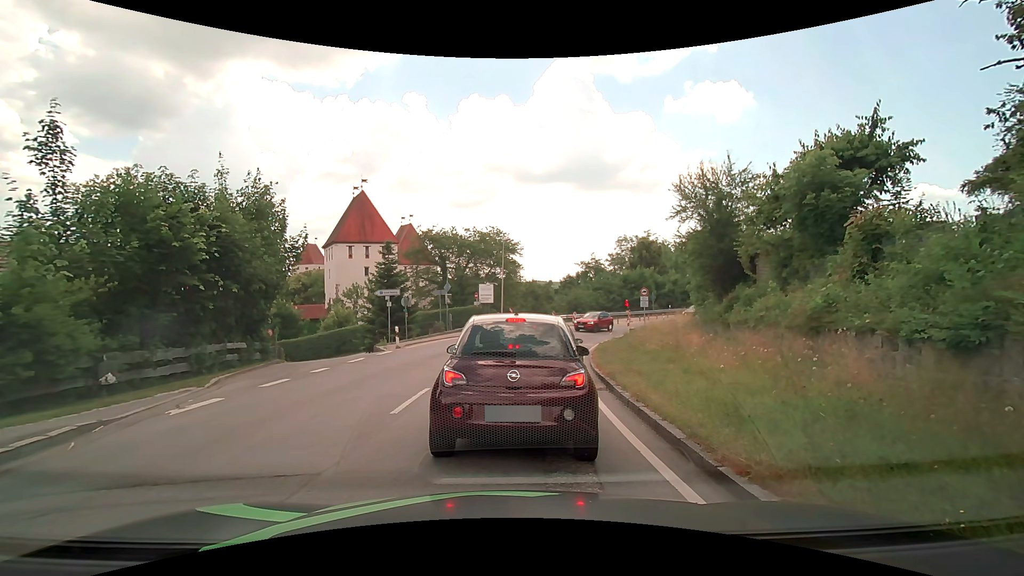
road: secondary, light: Day
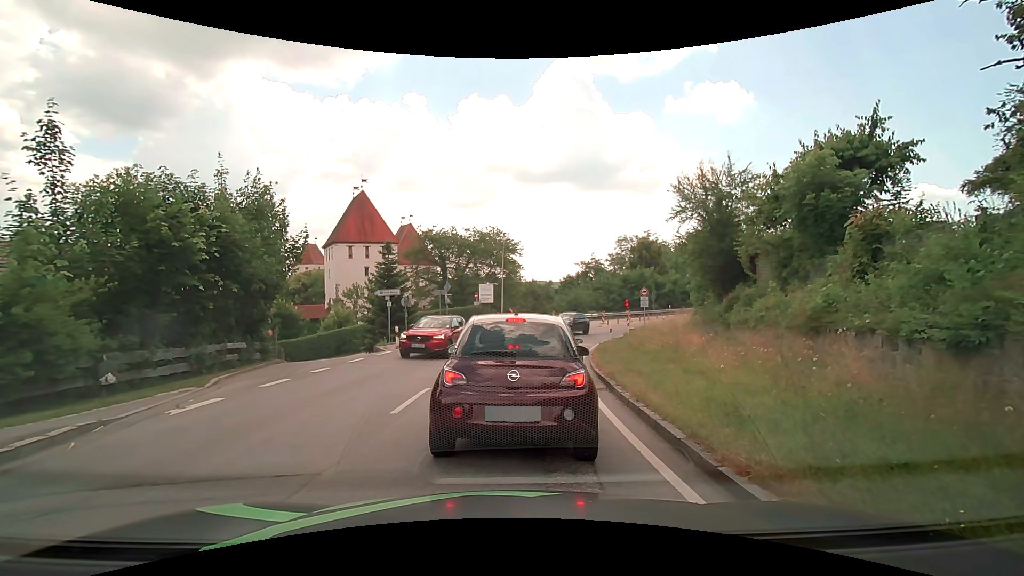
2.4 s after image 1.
(0.0, 0.0) m; 0°
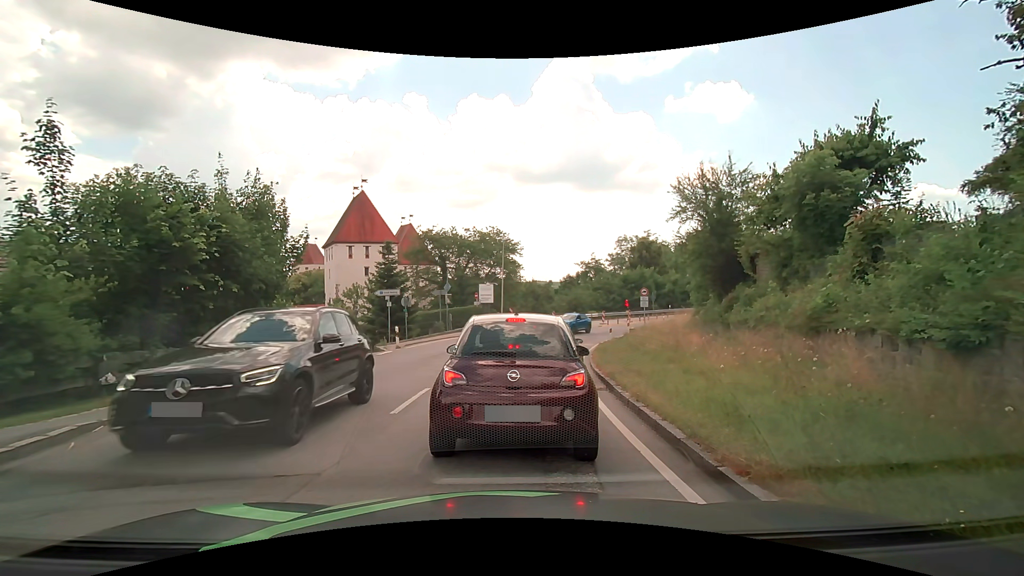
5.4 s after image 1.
(0.0, 0.0) m; 0°
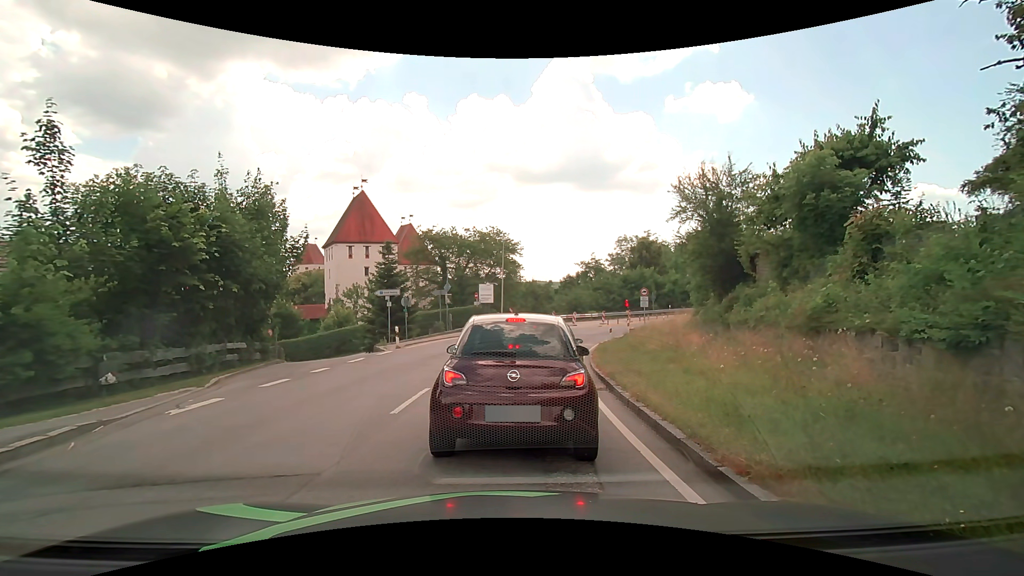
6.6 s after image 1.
(0.0, 0.0) m; 0°
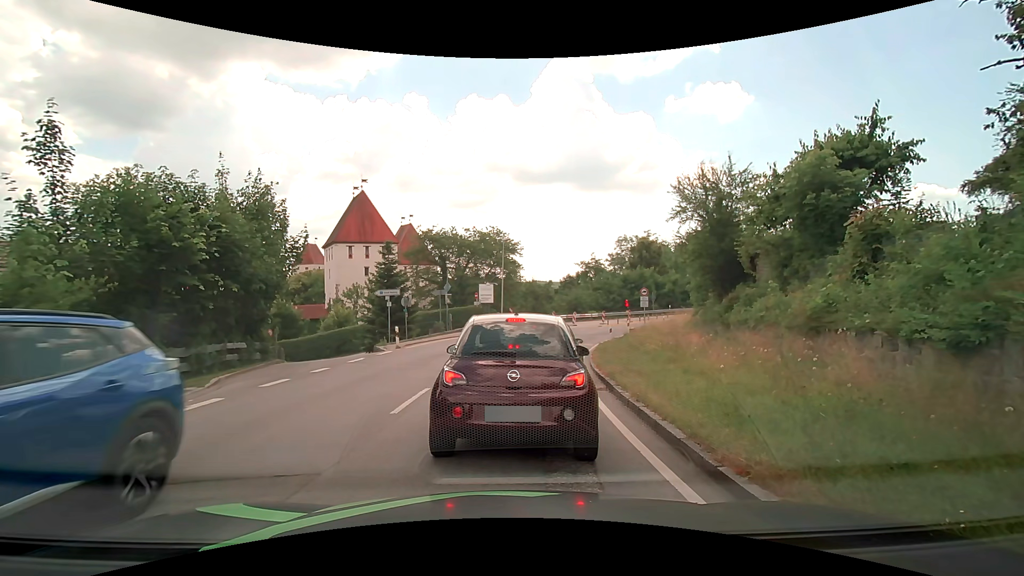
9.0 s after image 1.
(0.0, 0.0) m; 0°
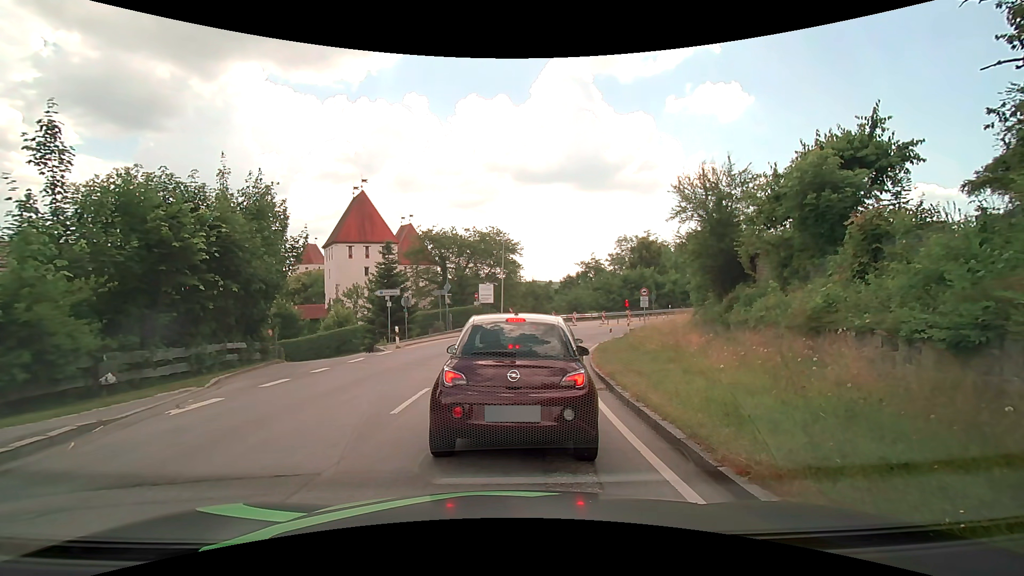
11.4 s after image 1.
(0.0, 0.0) m; 0°
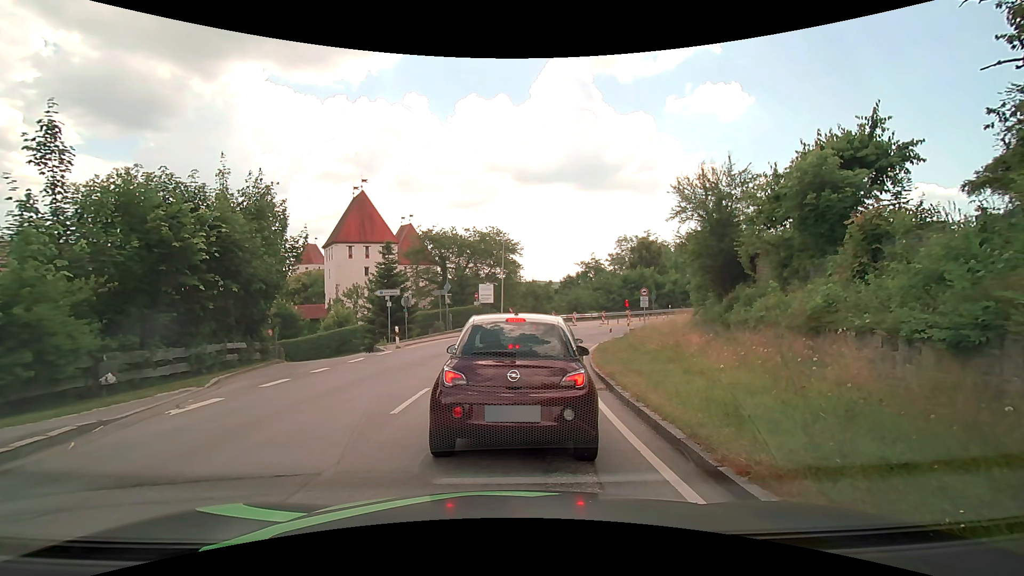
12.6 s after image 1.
(0.0, 0.0) m; 0°
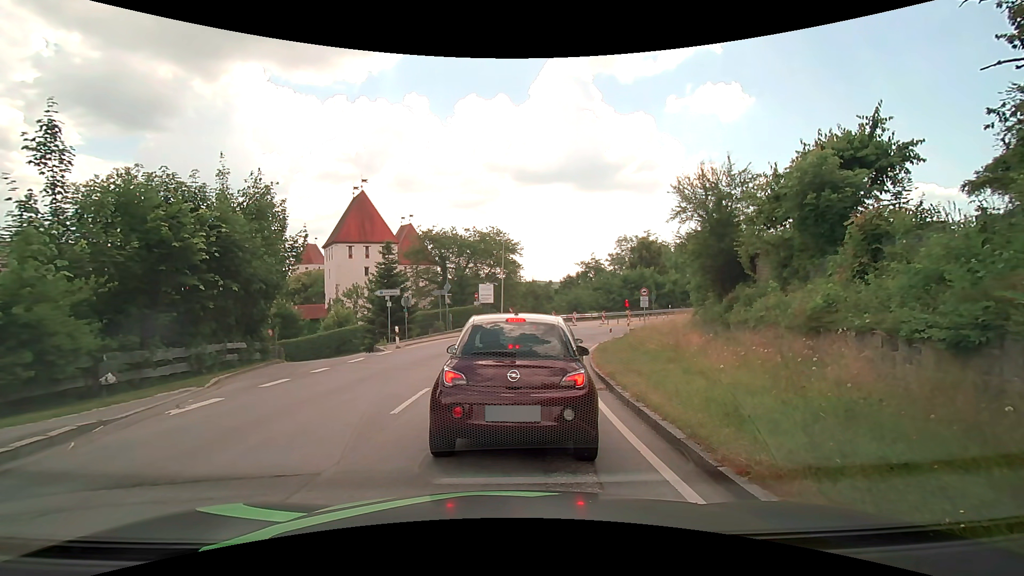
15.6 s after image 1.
(0.0, 0.0) m; 0°
